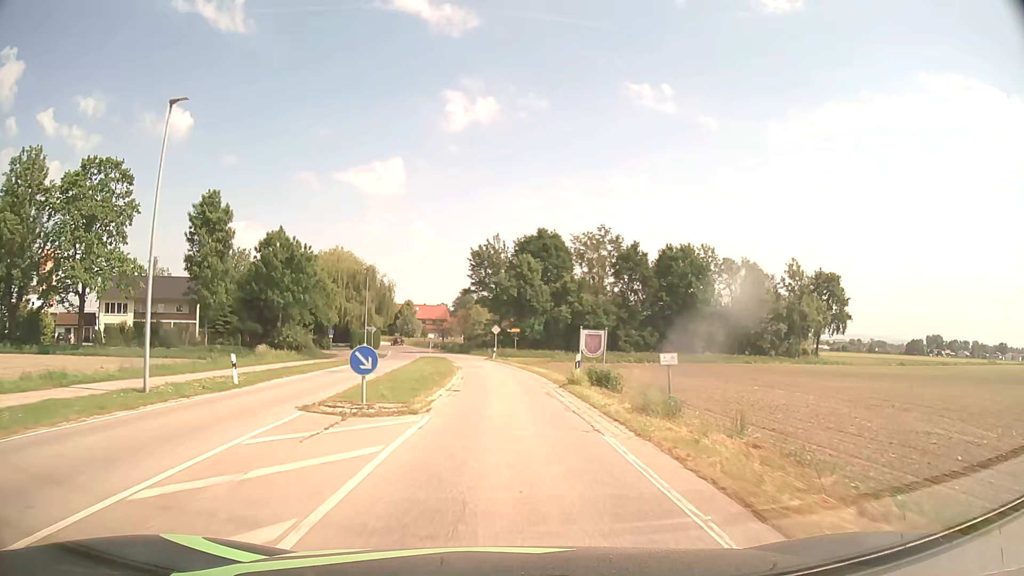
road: secondary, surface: asphalt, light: Day
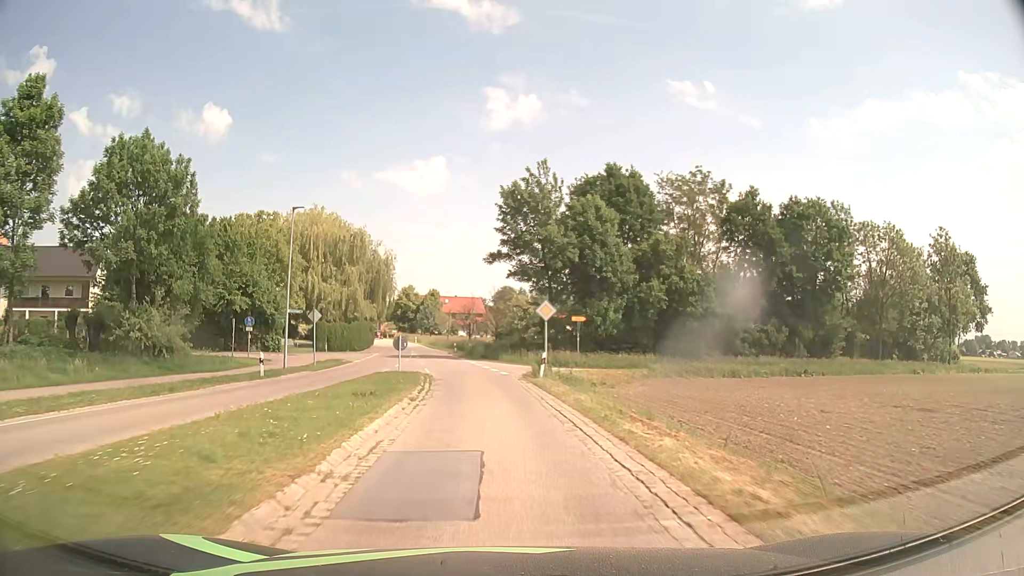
(-0.6, +33.0) m; -4°
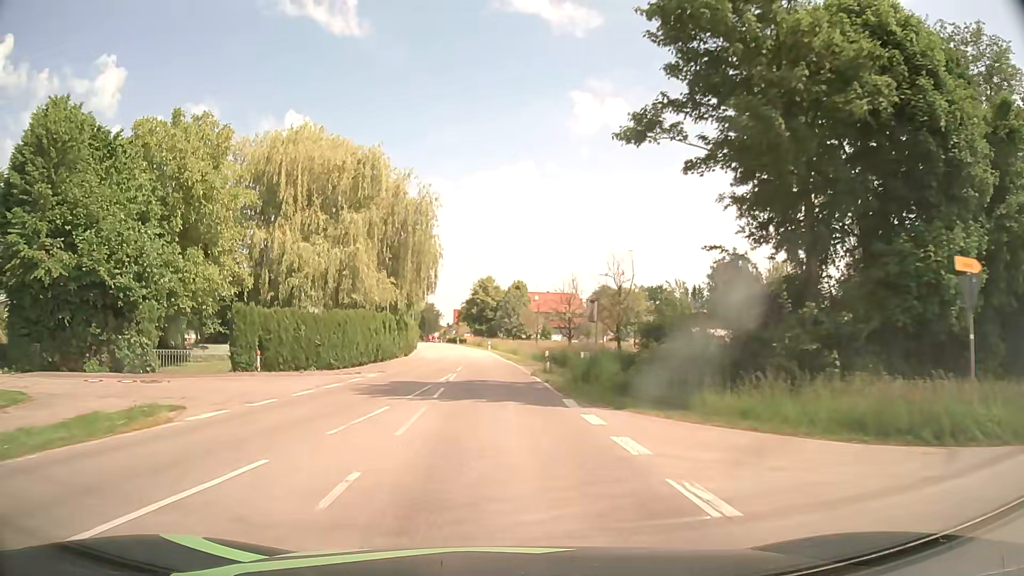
(-2.1, +32.6) m; -8°
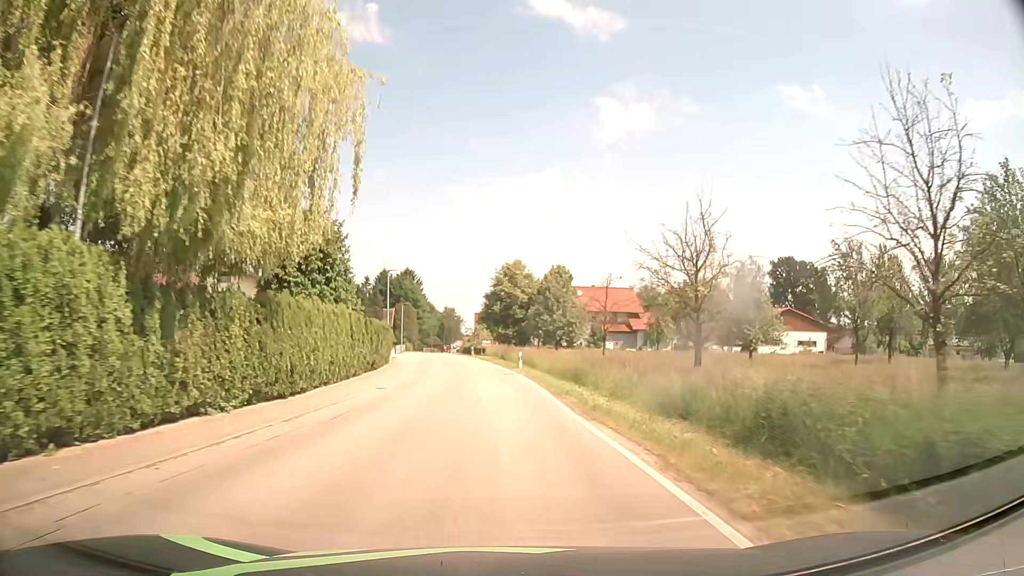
(-1.0, +32.2) m; -3°
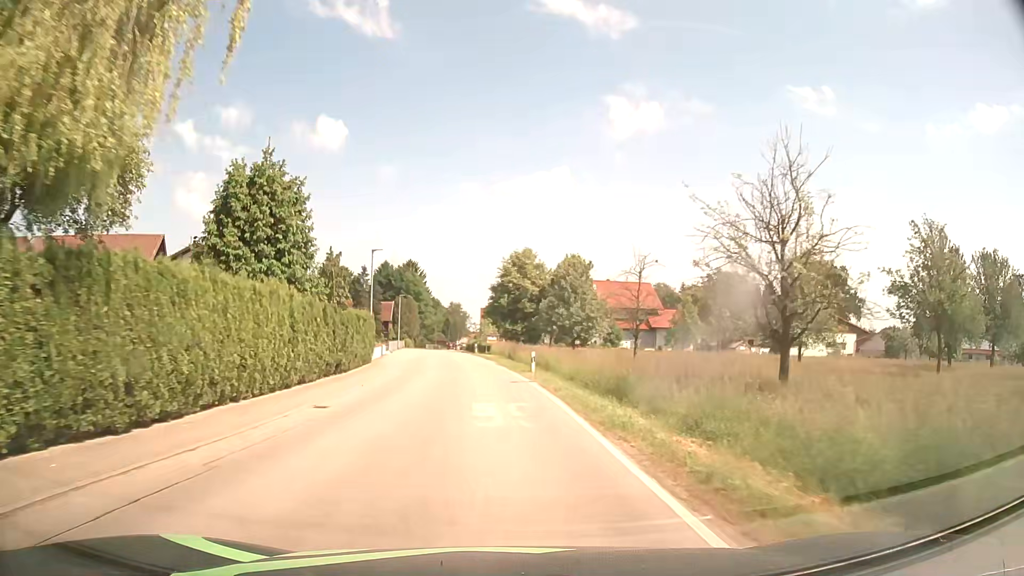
(0.0, +8.0) m; 0°
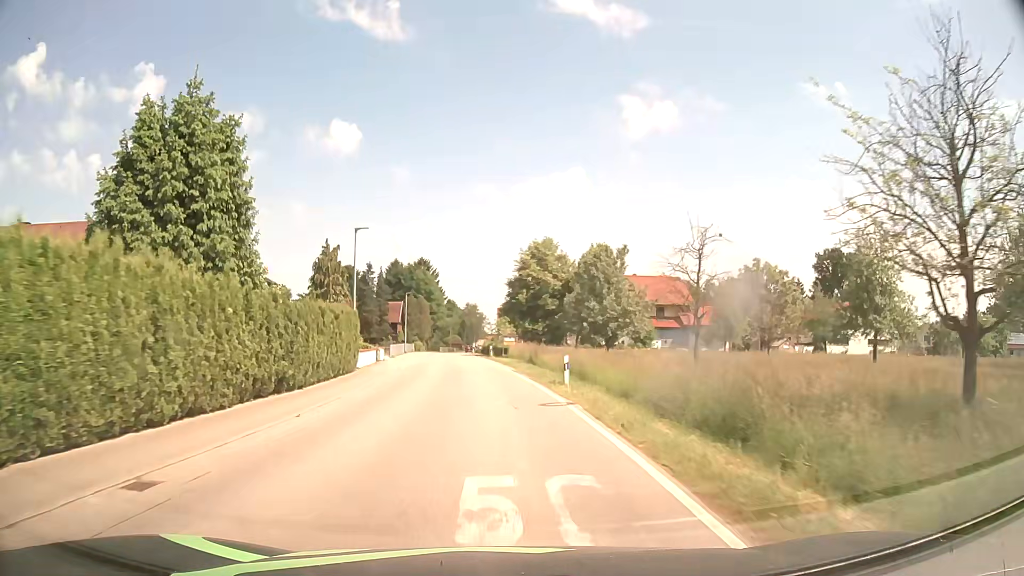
(-0.1, +8.0) m; -2°
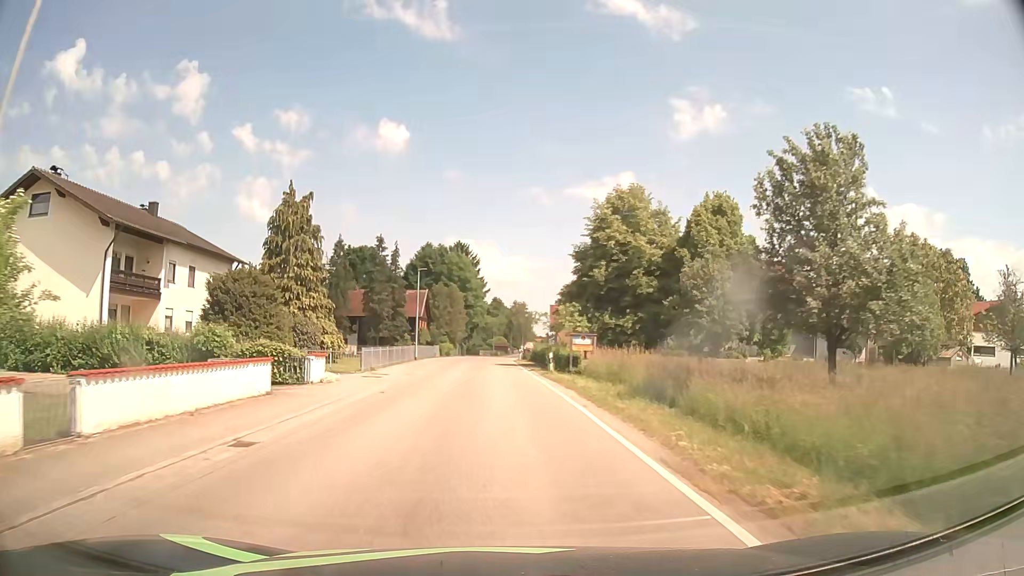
(-1.0, +24.1) m; -4°
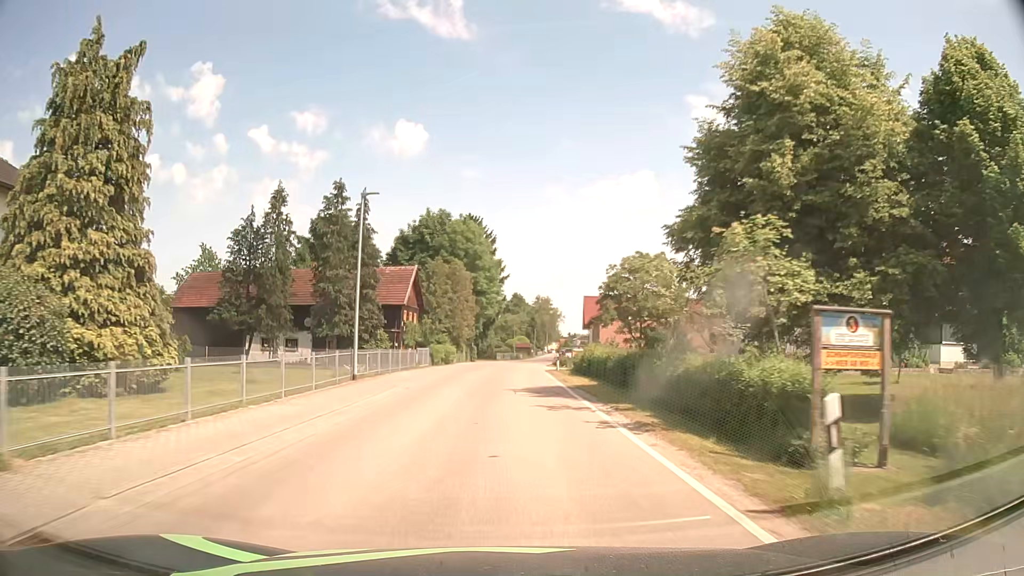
(-0.5, +24.1) m; -2°
(0, +10) (0, +20) (0, +30) (+1, +40) (+1, +50) (+2, +60) (+3, +70) (+4, +80) (+5, +90) (+6, +100) m
